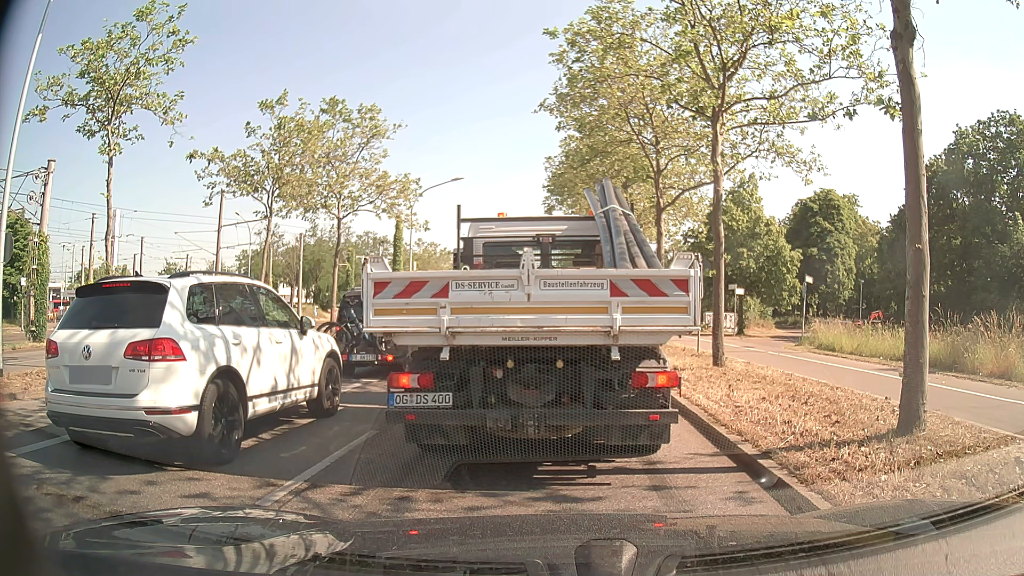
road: primary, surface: asphalt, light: Day
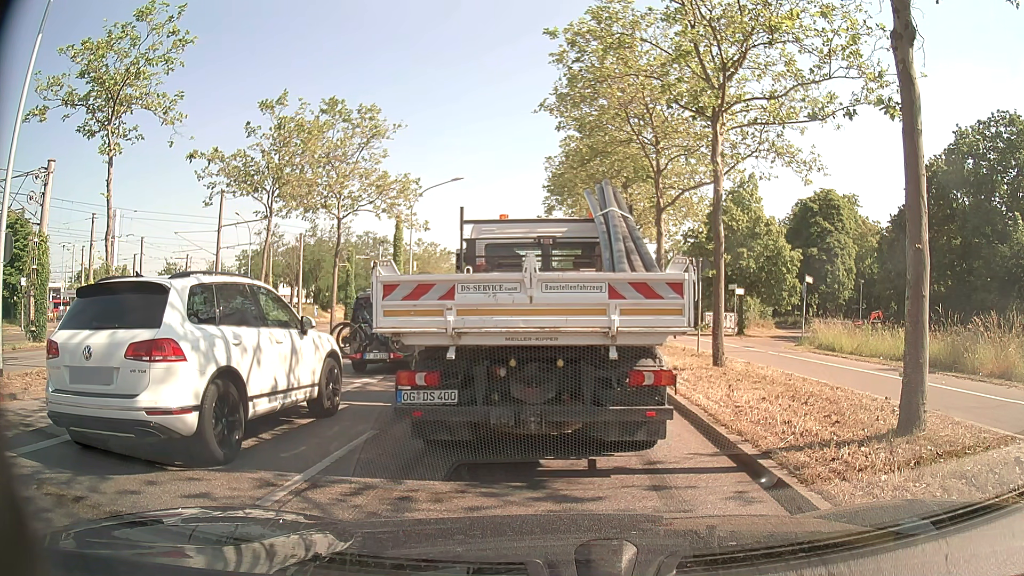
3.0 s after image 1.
(0.0, 0.0) m; 0°
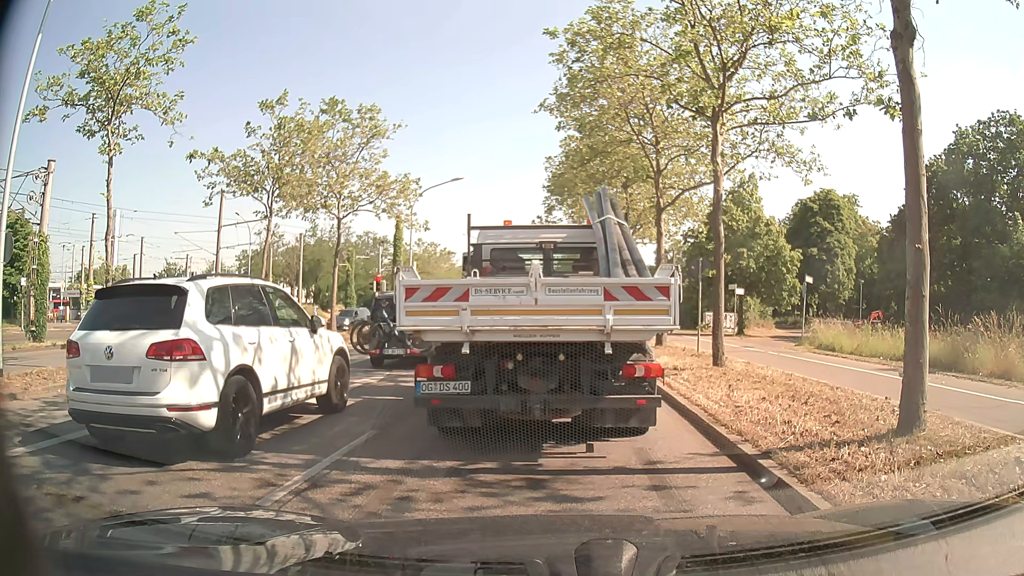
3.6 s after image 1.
(0.0, 0.0) m; 0°
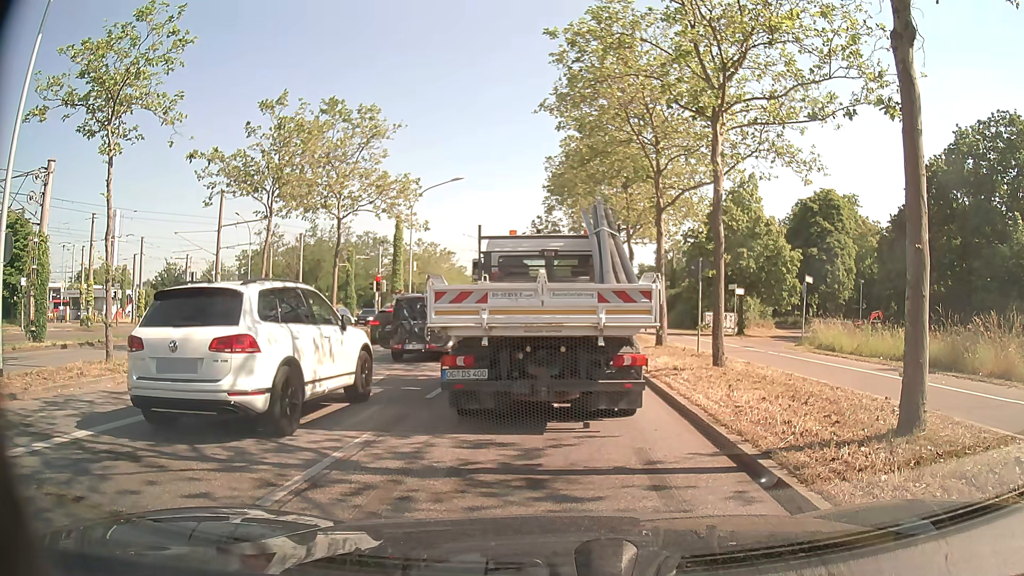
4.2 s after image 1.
(0.0, 0.0) m; 0°
